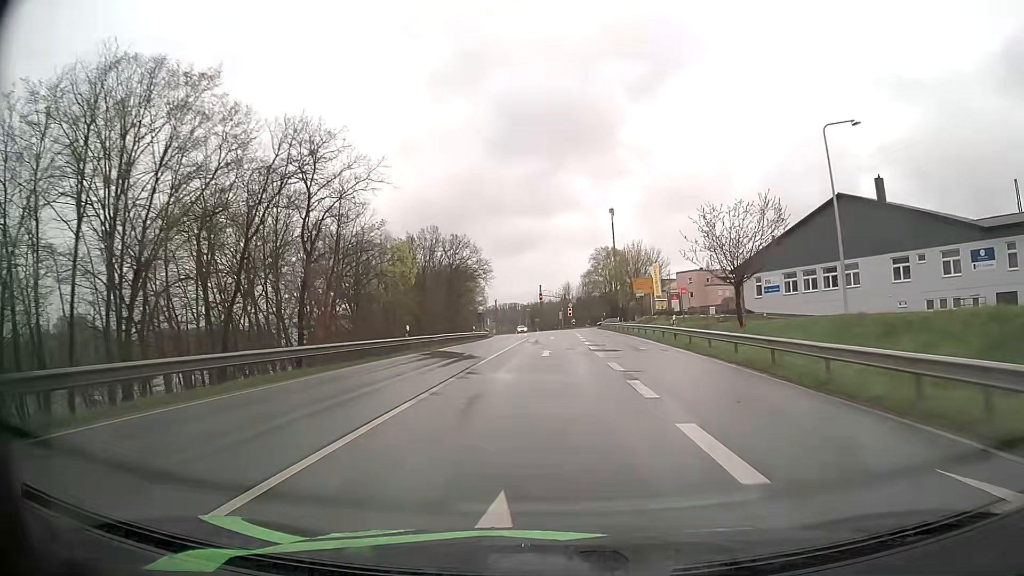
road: primary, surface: asphalt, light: Day
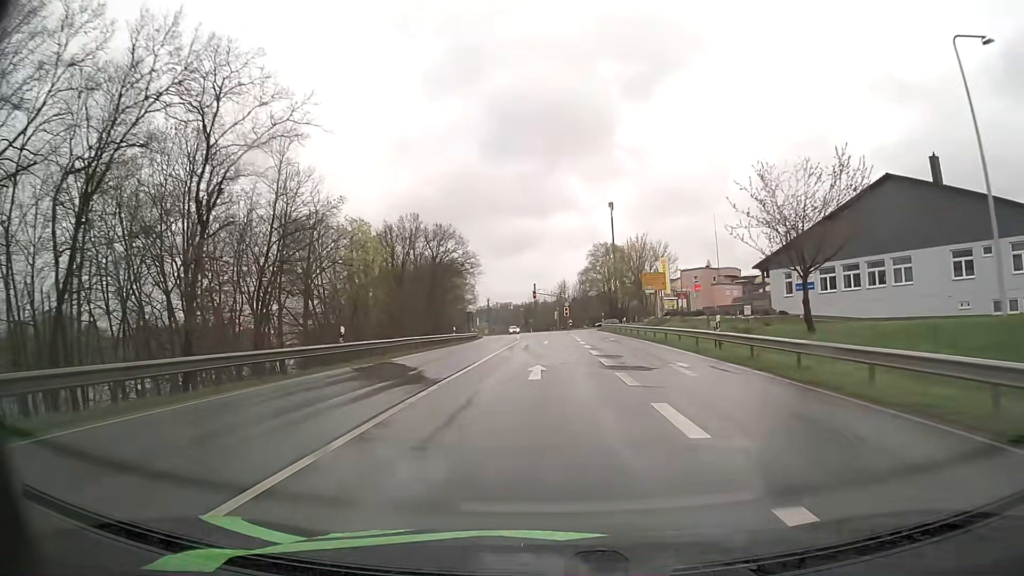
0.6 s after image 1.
(0.0, +9.8) m; 0°
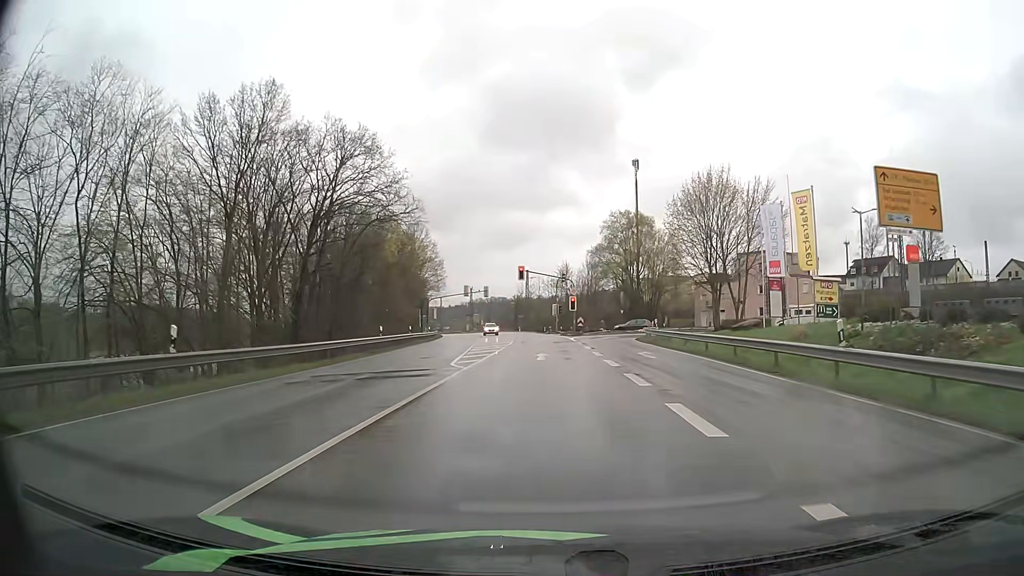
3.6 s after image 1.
(0.0, +41.5) m; 0°
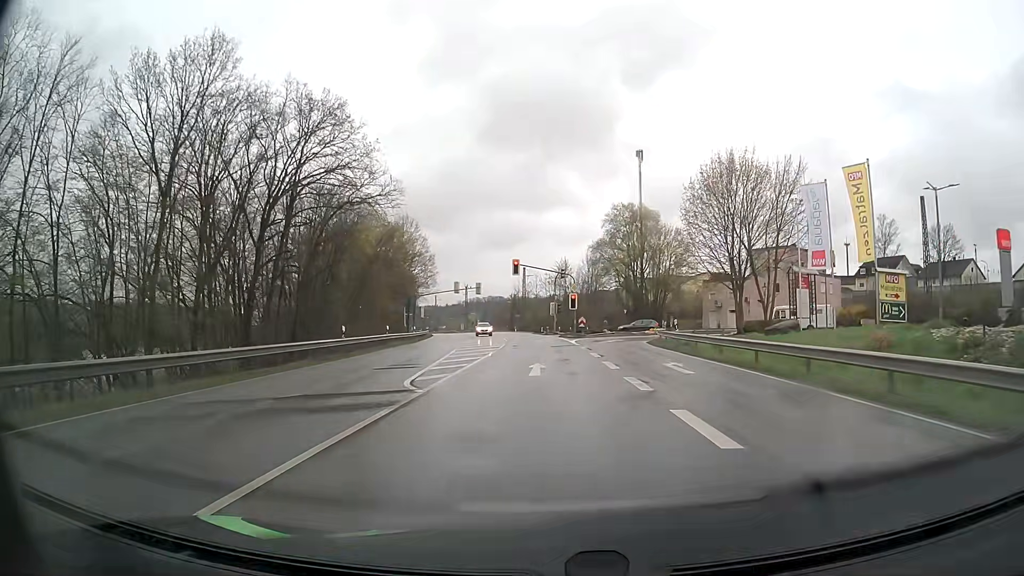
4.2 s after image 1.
(0.0, +6.6) m; 0°
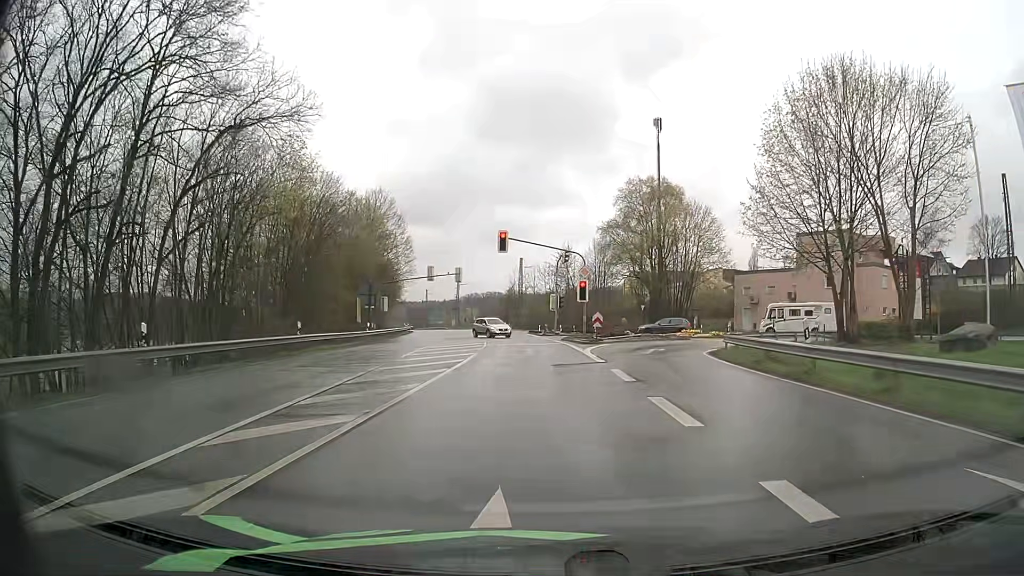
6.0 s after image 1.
(0.0, +16.2) m; 0°
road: tertiary
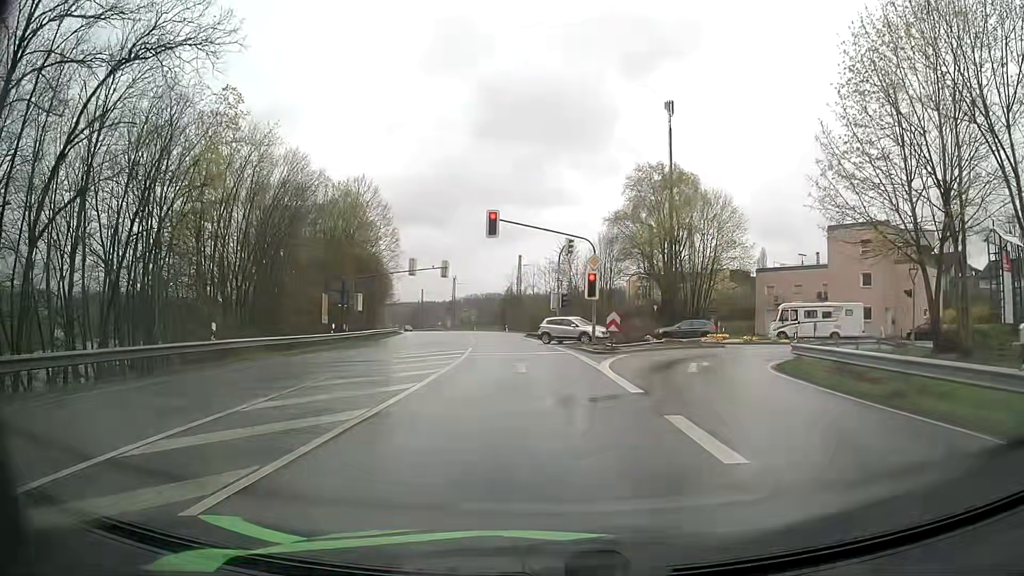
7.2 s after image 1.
(0.0, +8.0) m; 0°
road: primary
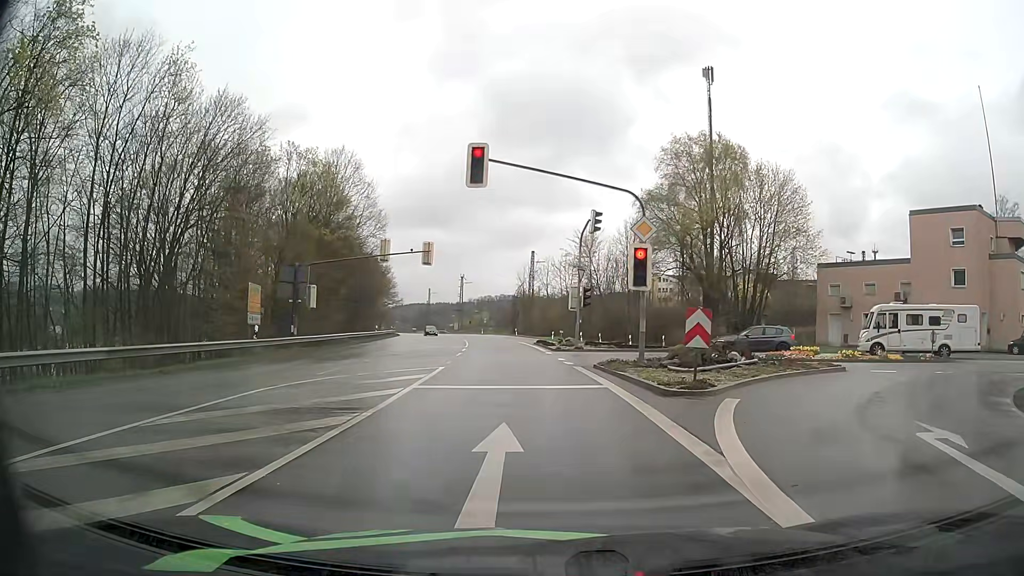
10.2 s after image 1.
(-0.1, +12.7) m; 0°
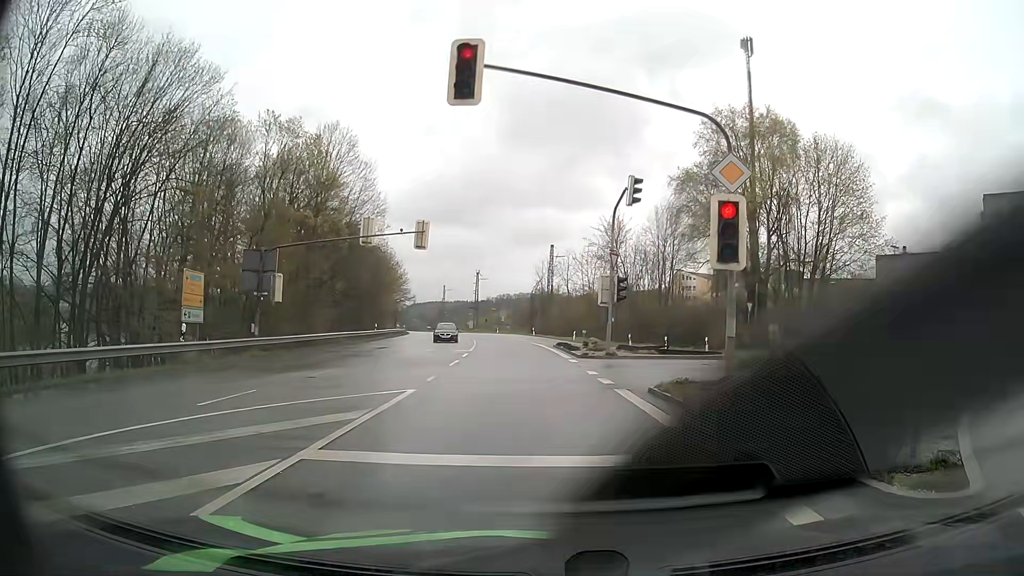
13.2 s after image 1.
(-0.3, +7.5) m; -3°
(0, +10) (0, +20) (-1, +30) (-2, +40) (-3, +50) (-4, +60) (-5, +70) (-7, +80) (-8, +90) (-10, +99) m
